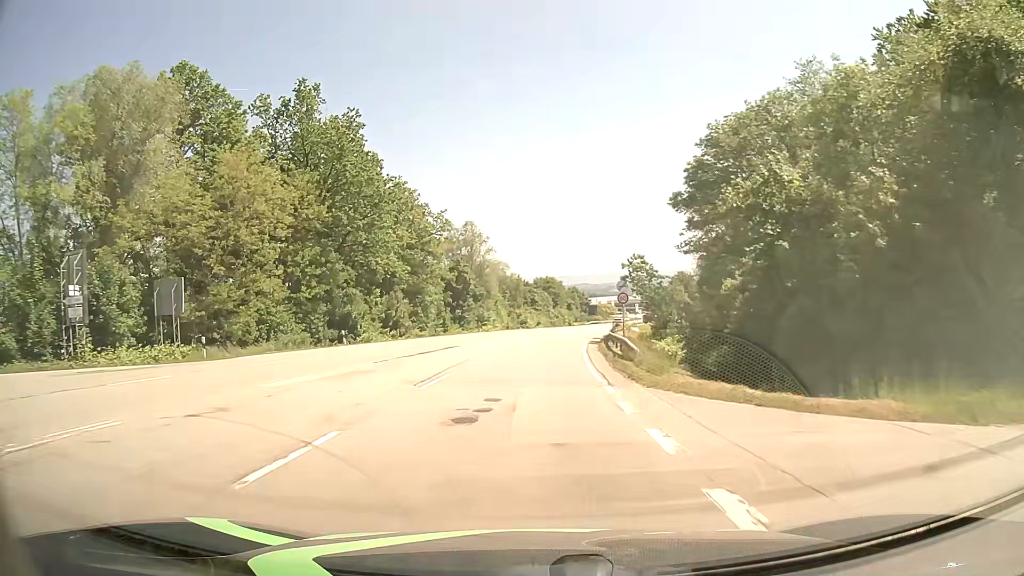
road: secondary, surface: asphalt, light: Day
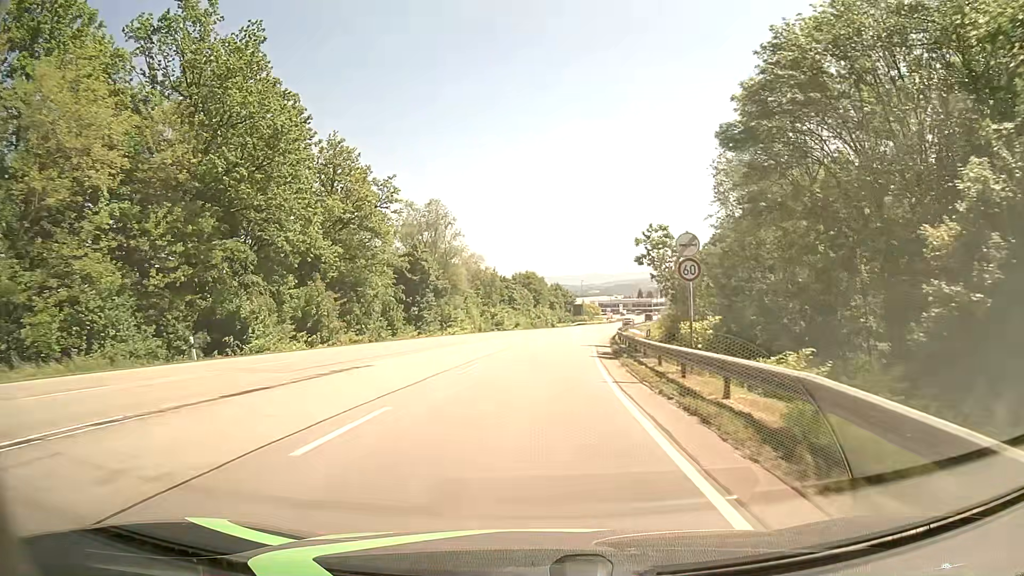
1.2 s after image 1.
(+0.3, +18.3) m; +2°
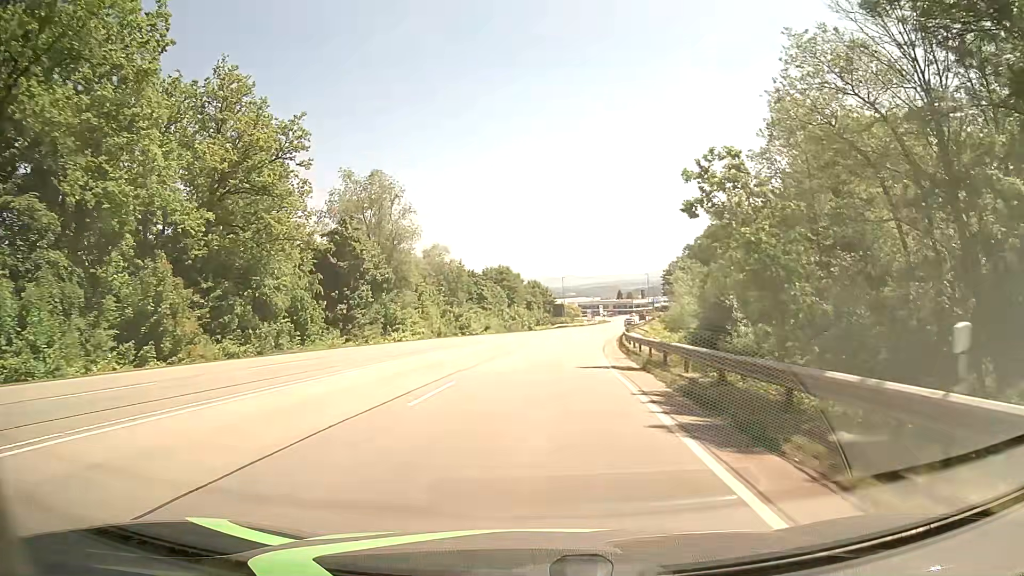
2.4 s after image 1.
(+0.3, +18.2) m; +2°
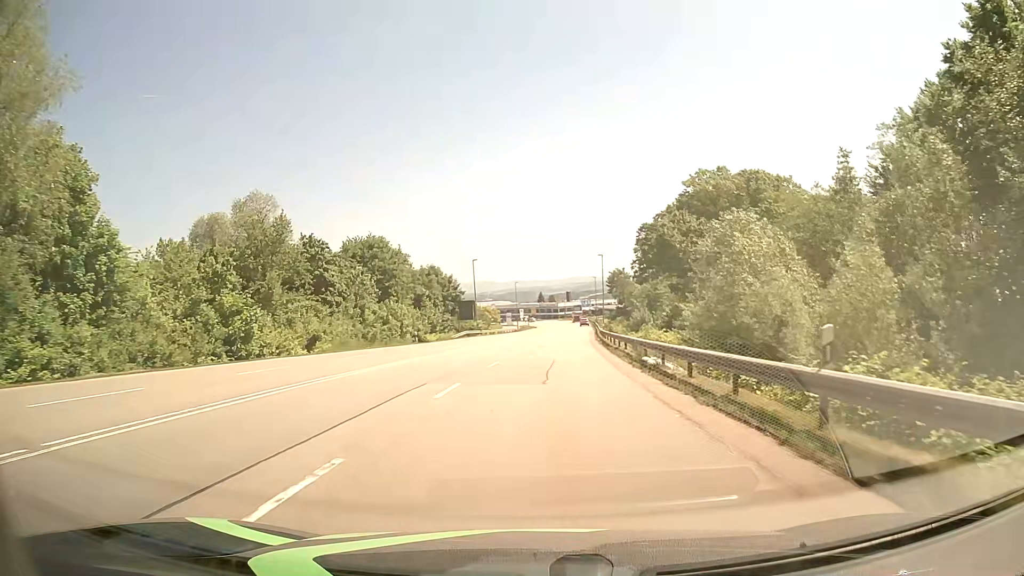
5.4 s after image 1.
(+2.6, +45.4) m; +7°
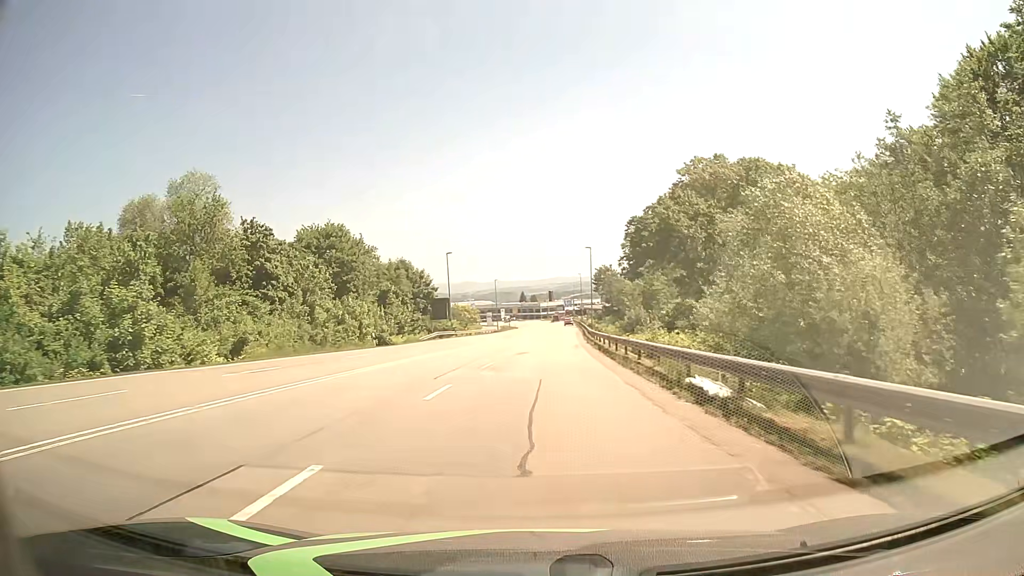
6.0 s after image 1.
(+0.1, +9.1) m; +2°
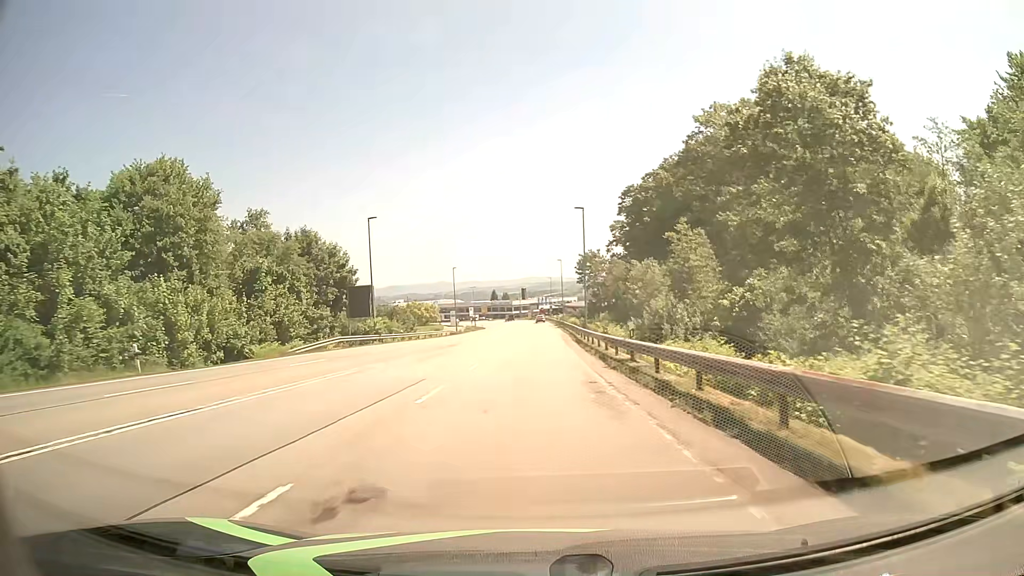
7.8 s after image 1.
(+0.6, +27.4) m; +2°
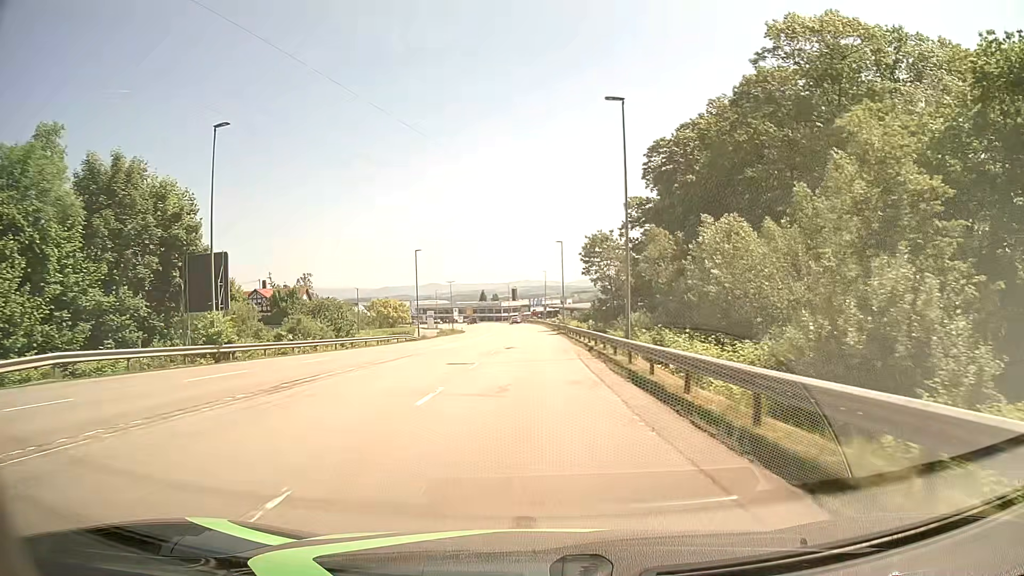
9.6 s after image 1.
(+0.2, +27.4) m; +1°
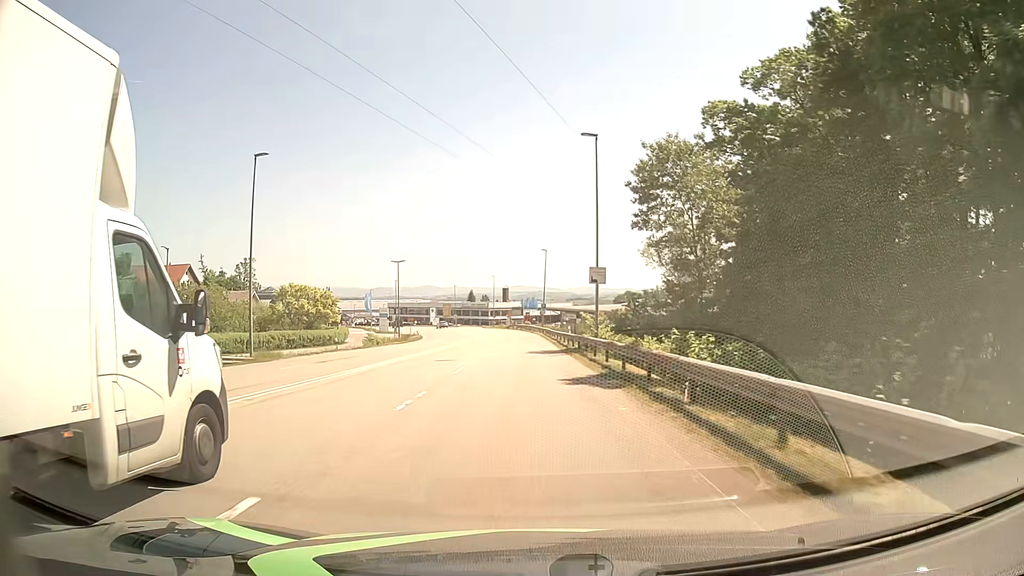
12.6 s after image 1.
(+0.3, +45.5) m; 0°
(0, +10) (0, +20) (0, +30) (0, +40) (-1, +50) (-1, +60) (-1, +70) (-2, +80) (-3, +90) (-4, +100) m
